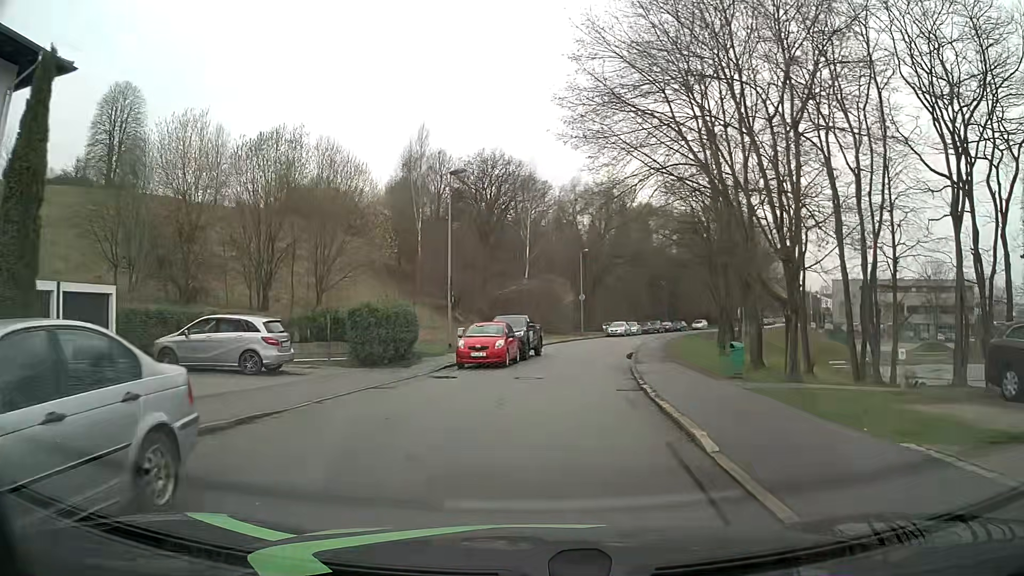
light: Day
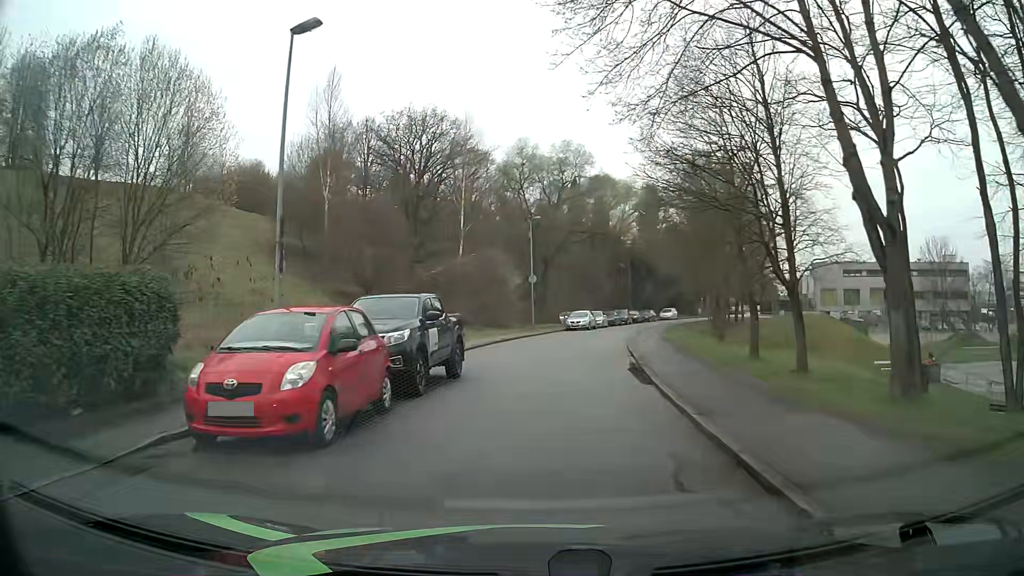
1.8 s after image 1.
(+0.5, +15.3) m; +4°
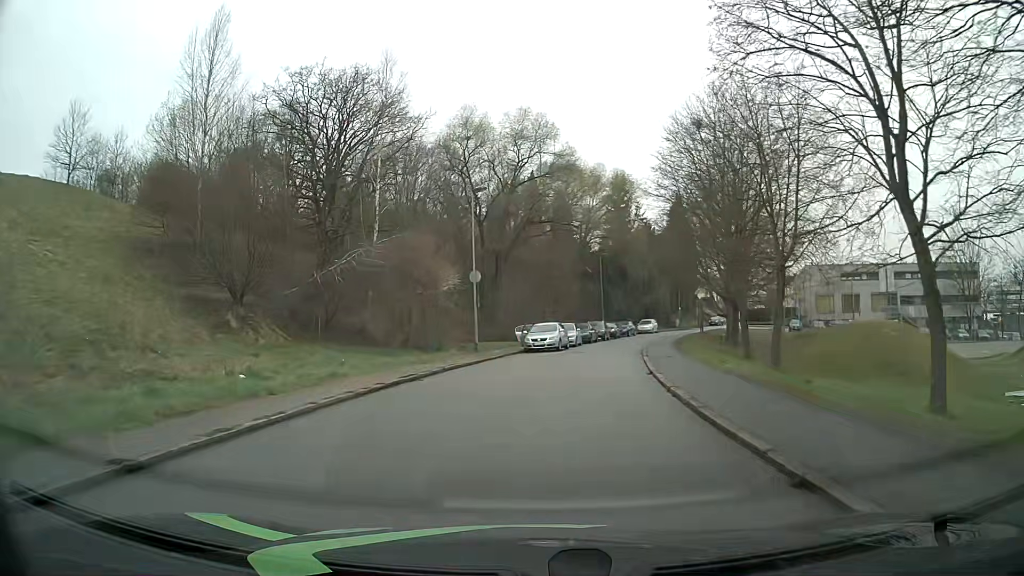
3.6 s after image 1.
(+0.6, +16.0) m; +4°
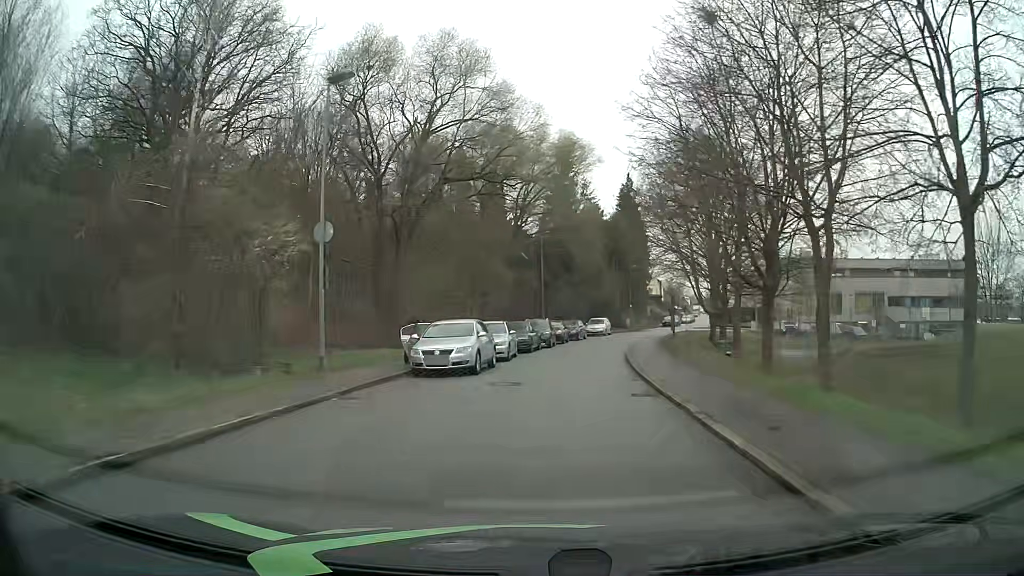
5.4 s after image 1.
(+0.9, +15.9) m; +6°
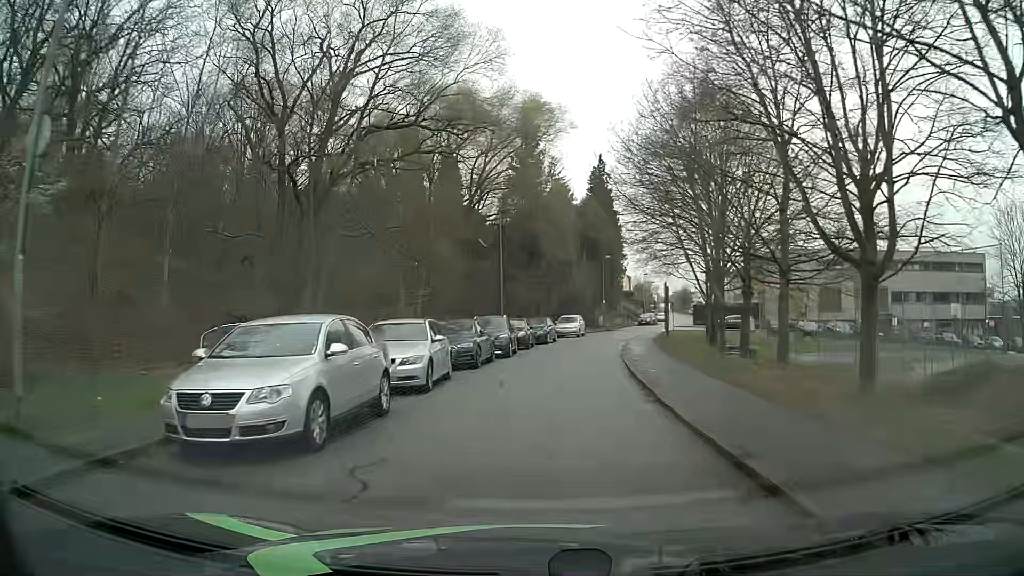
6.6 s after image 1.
(+0.3, +10.6) m; +3°
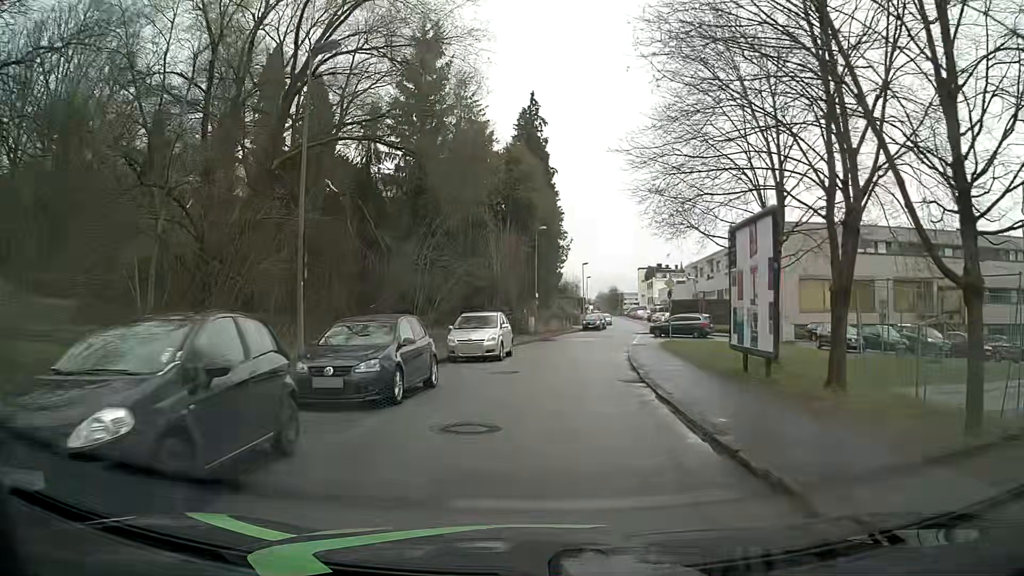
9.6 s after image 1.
(+1.5, +26.4) m; +6°
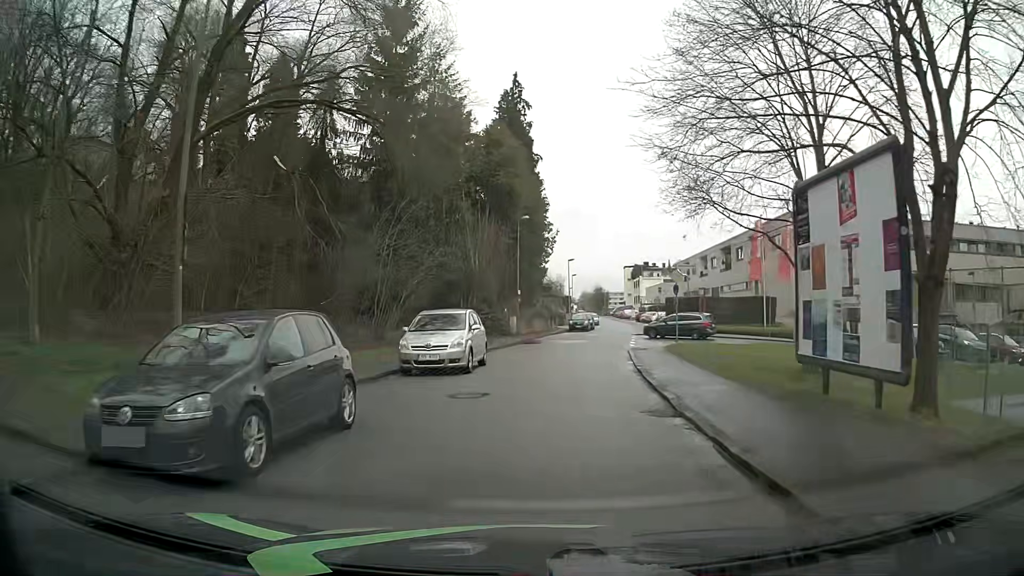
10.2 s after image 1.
(+0.1, +5.1) m; +2°
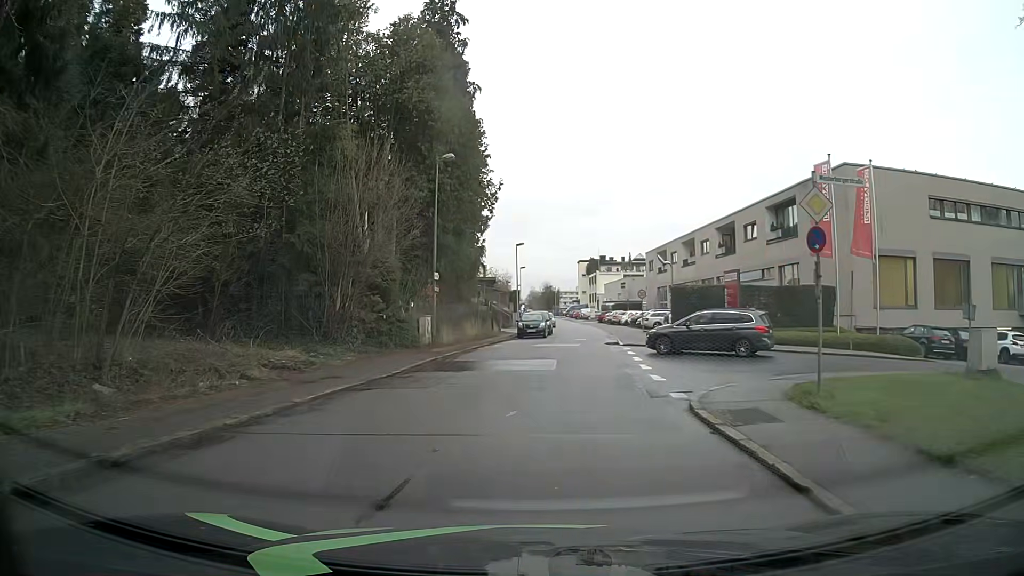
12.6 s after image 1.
(+0.8, +17.8) m; +6°
